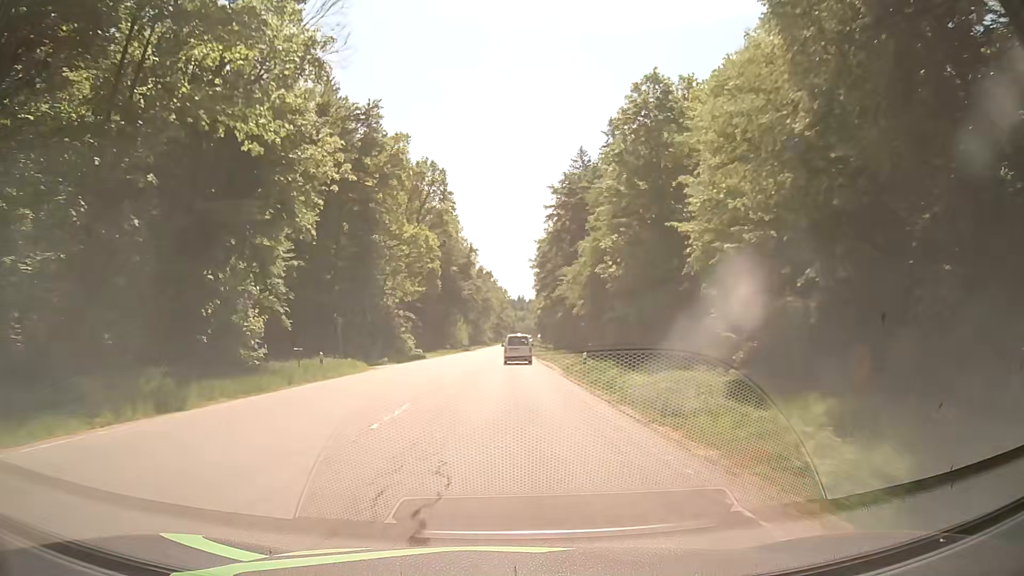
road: secondary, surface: asphalt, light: Day
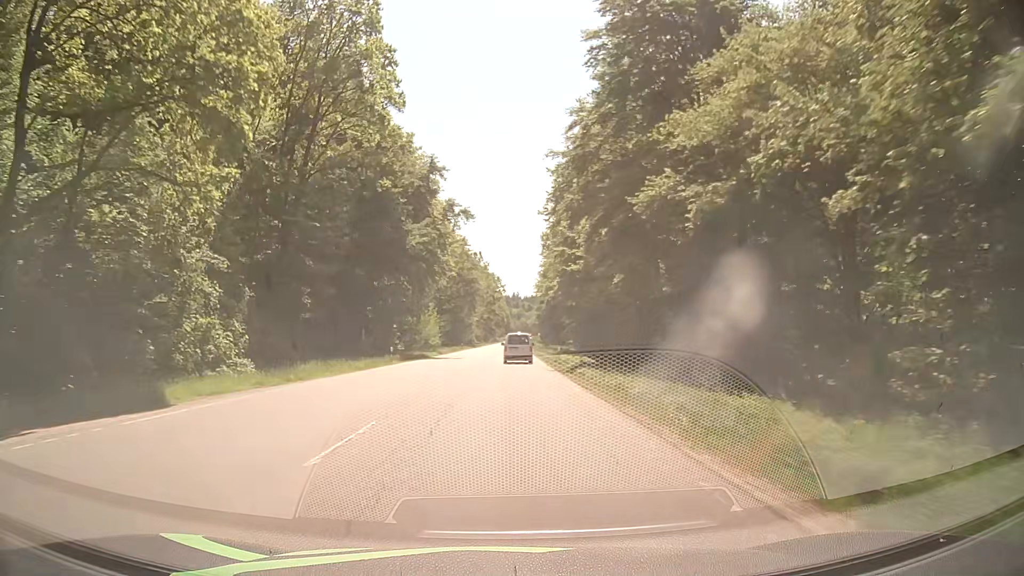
(+0.4, +51.5) m; +1°
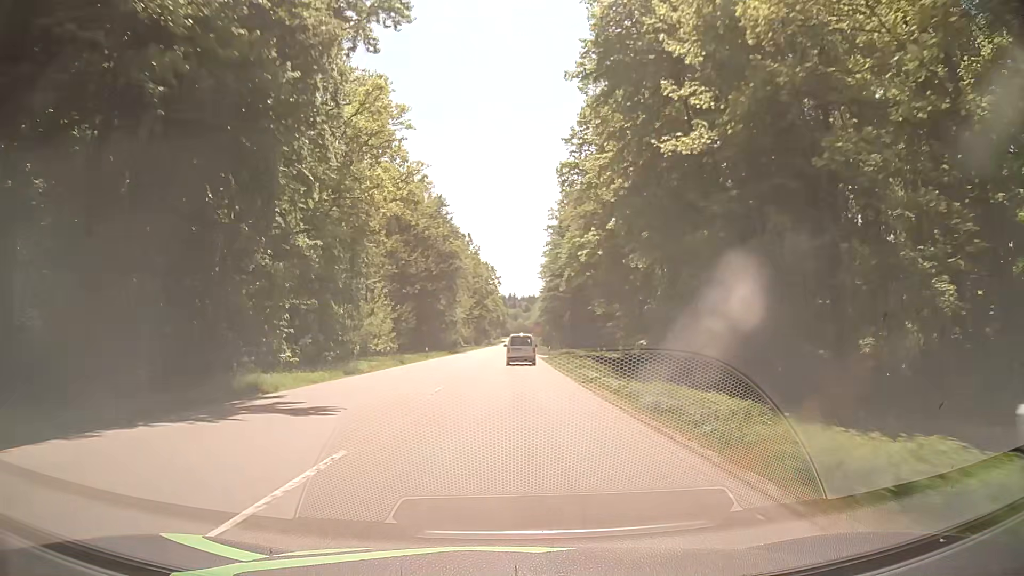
(0.0, +38.6) m; +1°
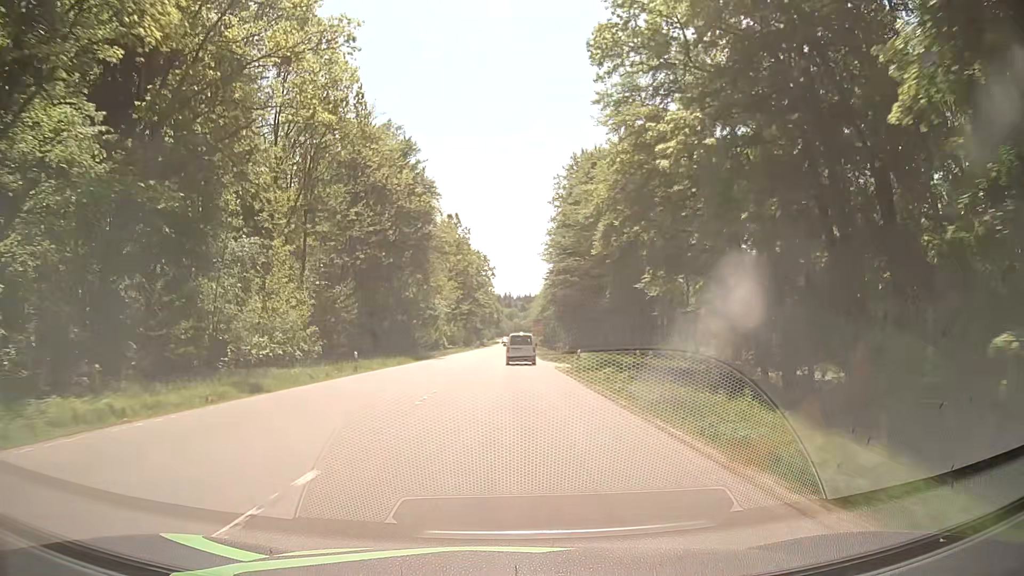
(-0.1, +25.6) m; 0°
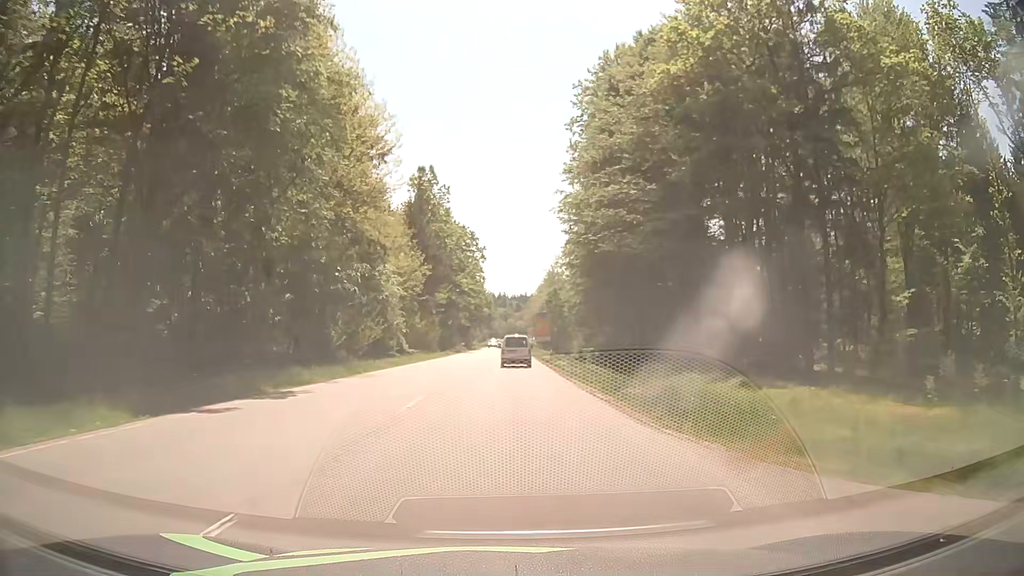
(+0.3, +38.1) m; +1°
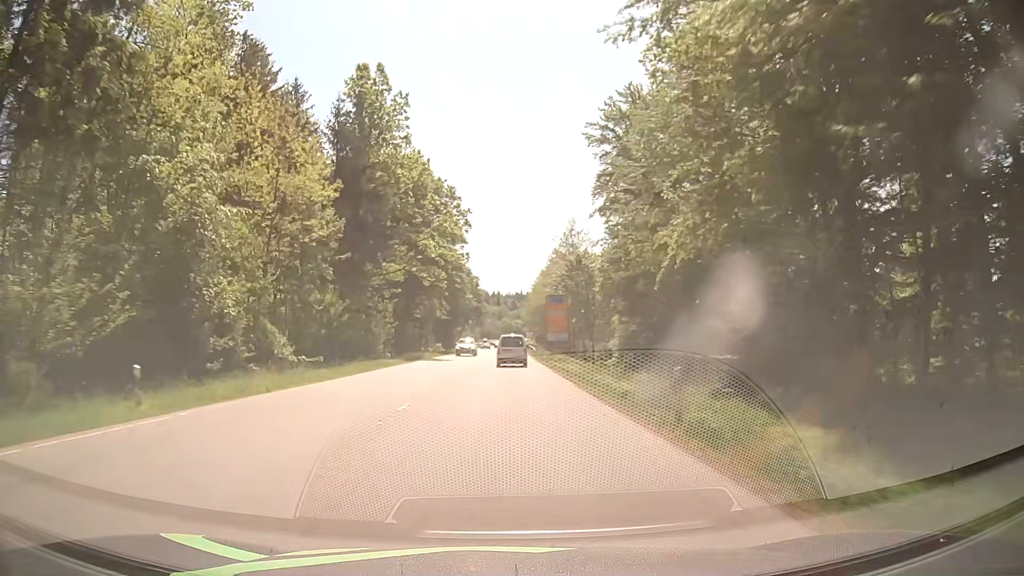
(-0.1, +37.7) m; 0°
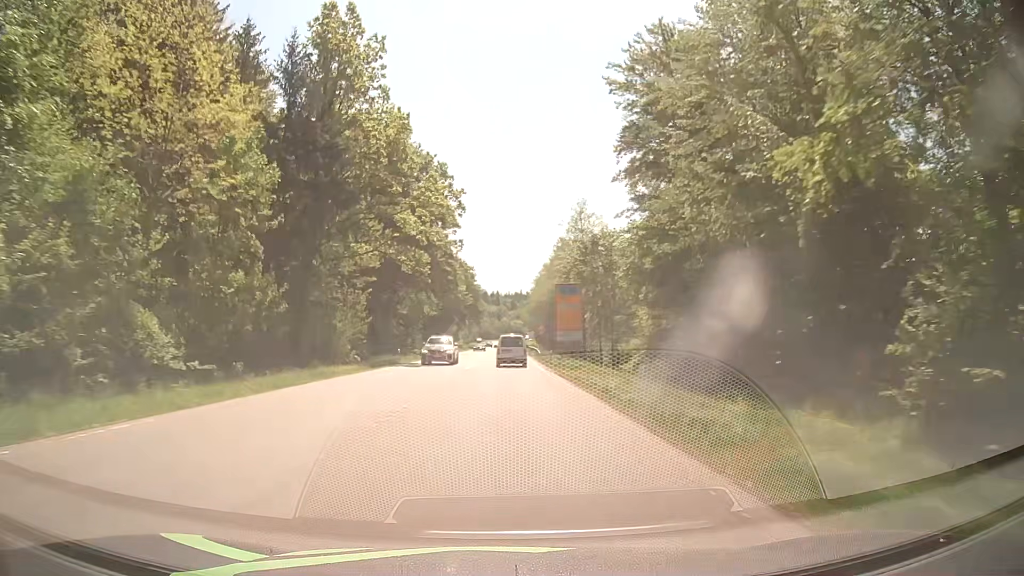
(0.0, +12.5) m; 0°
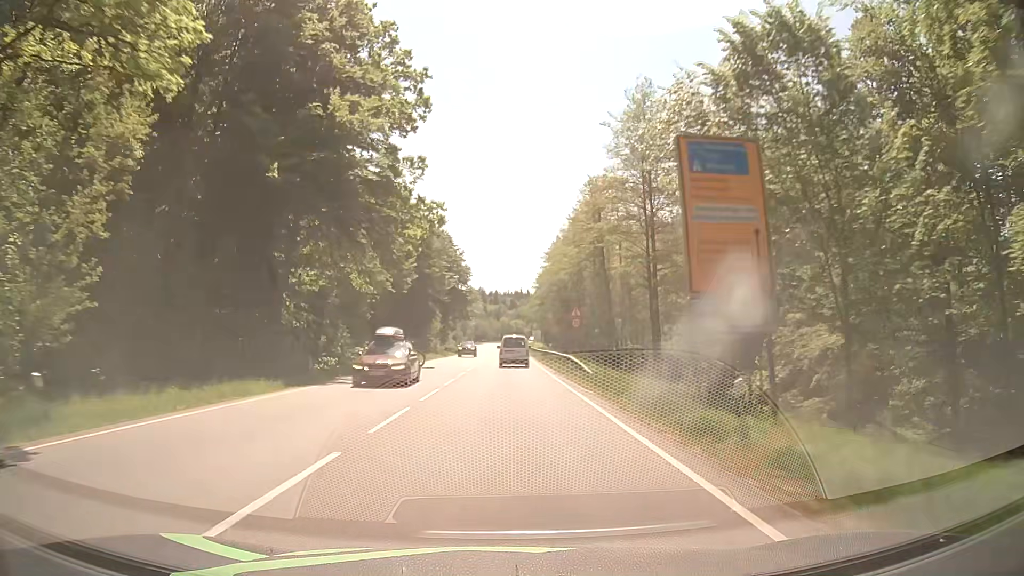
(+0.3, +37.4) m; +1°
(0, +10) (0, +20) (0, +30) (0, +40) (0, +50) (0, +60) (0, +70) (0, +80) (0, +90) (0, +100) m
